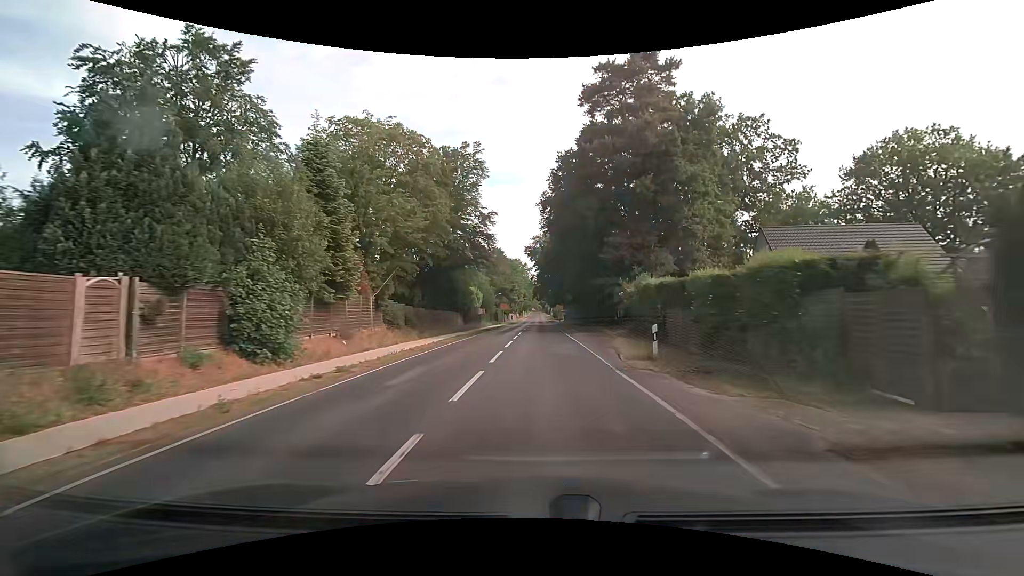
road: secondary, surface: asphalt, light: Day
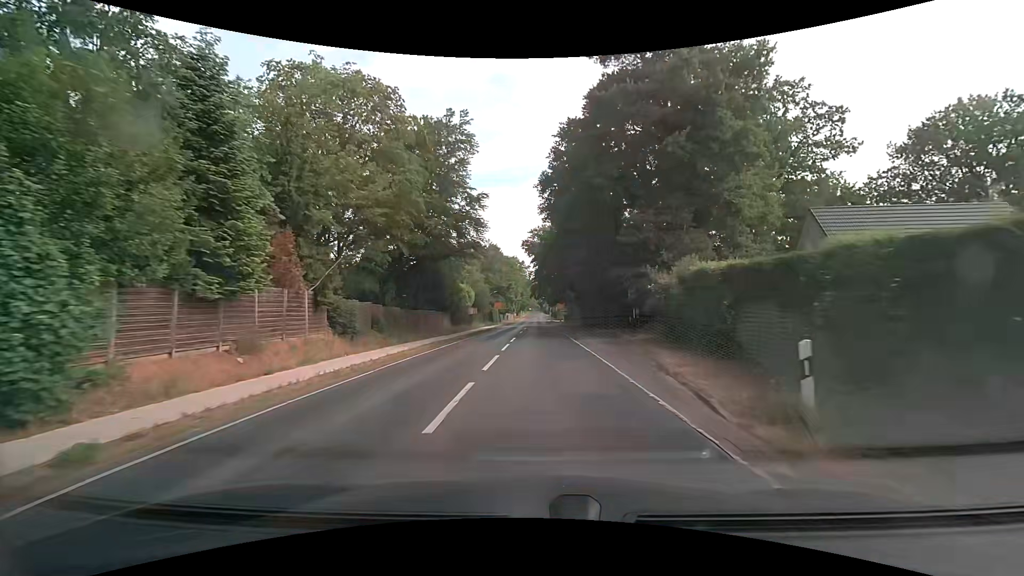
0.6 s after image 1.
(+0.1, +7.9) m; +1°
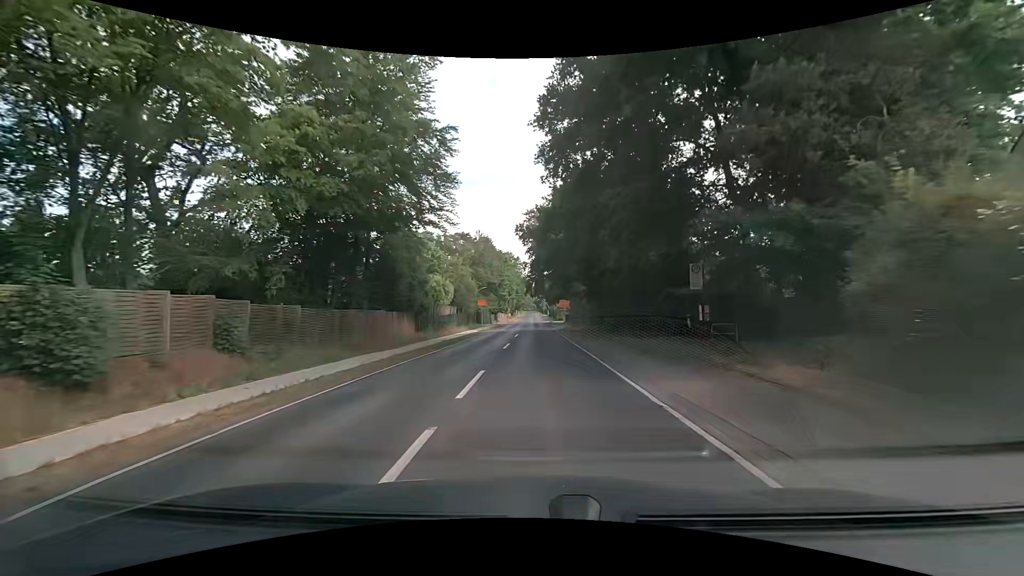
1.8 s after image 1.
(0.0, +15.7) m; 0°
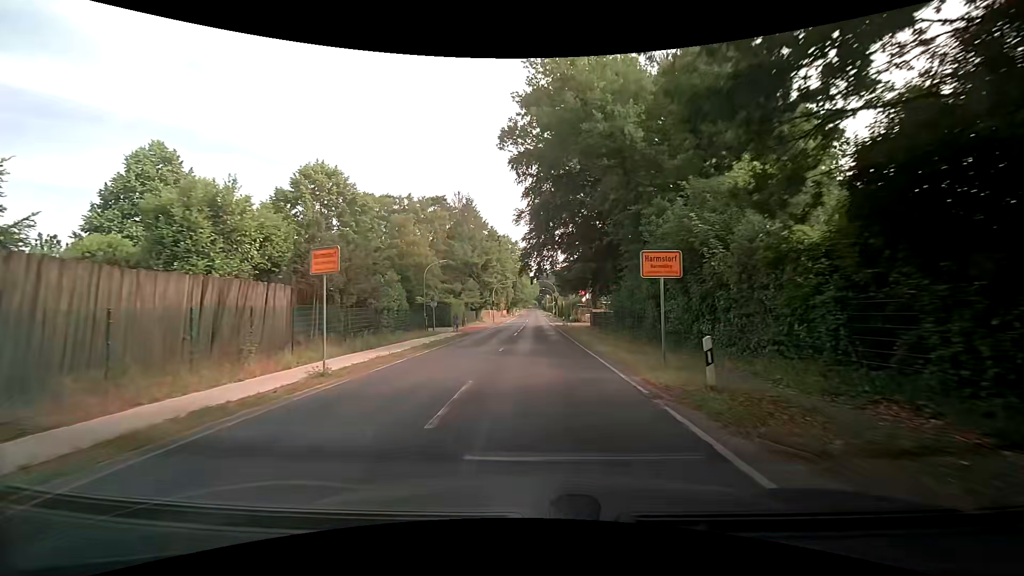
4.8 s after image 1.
(+0.1, +38.0) m; -1°
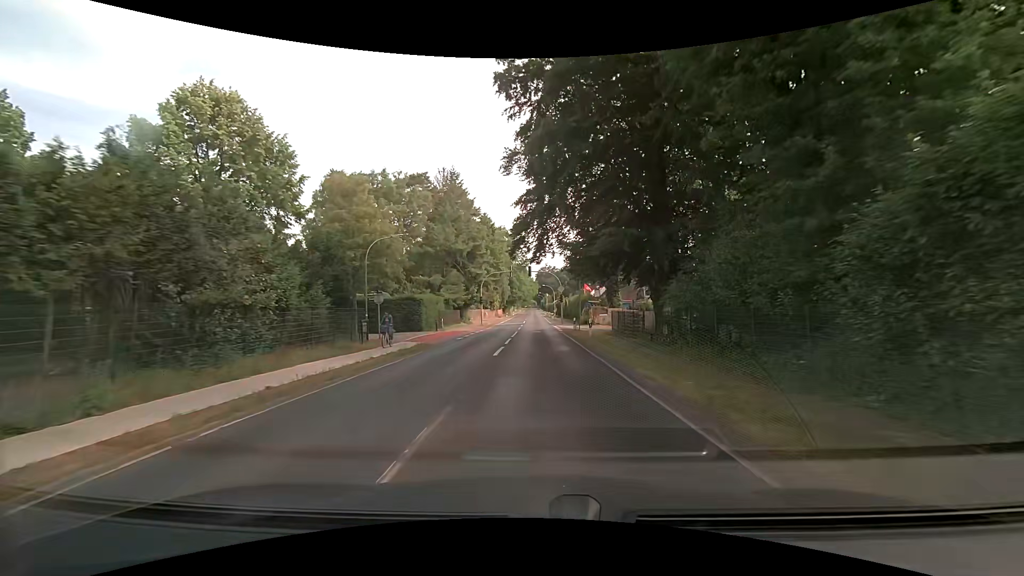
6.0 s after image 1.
(+0.2, +14.7) m; +1°
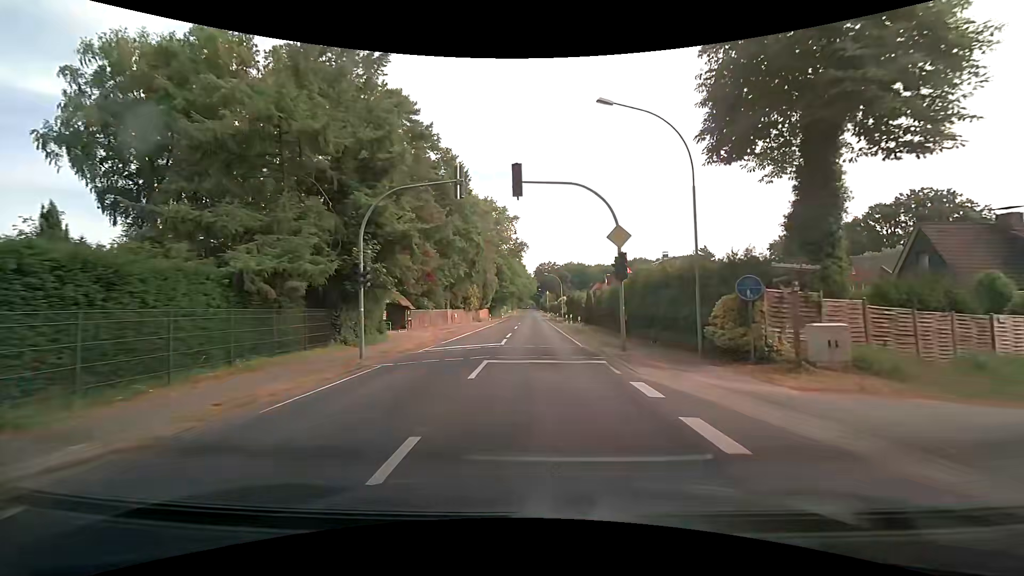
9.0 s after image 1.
(+0.3, +38.1) m; +2°
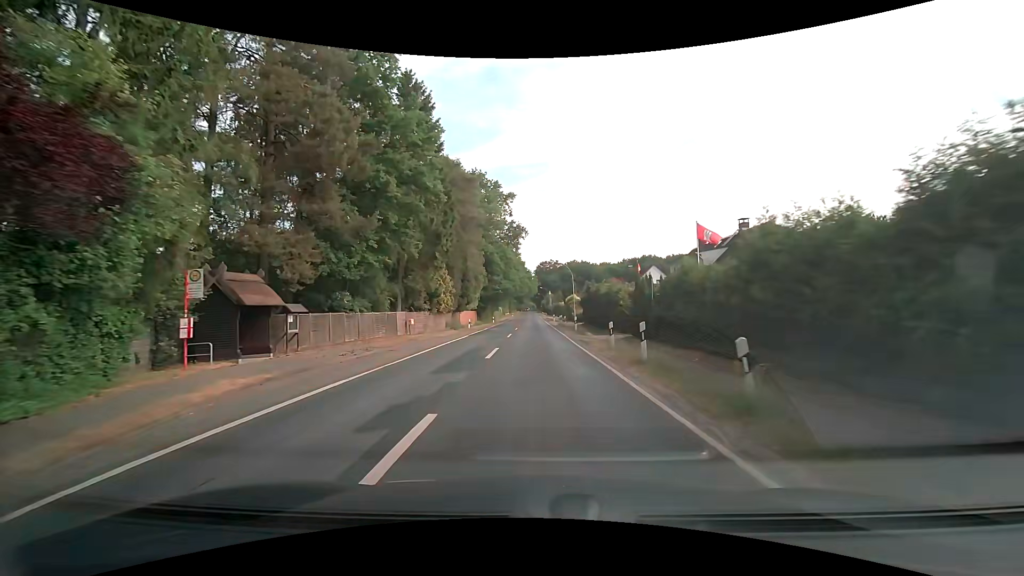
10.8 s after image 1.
(-0.3, +22.9) m; -1°
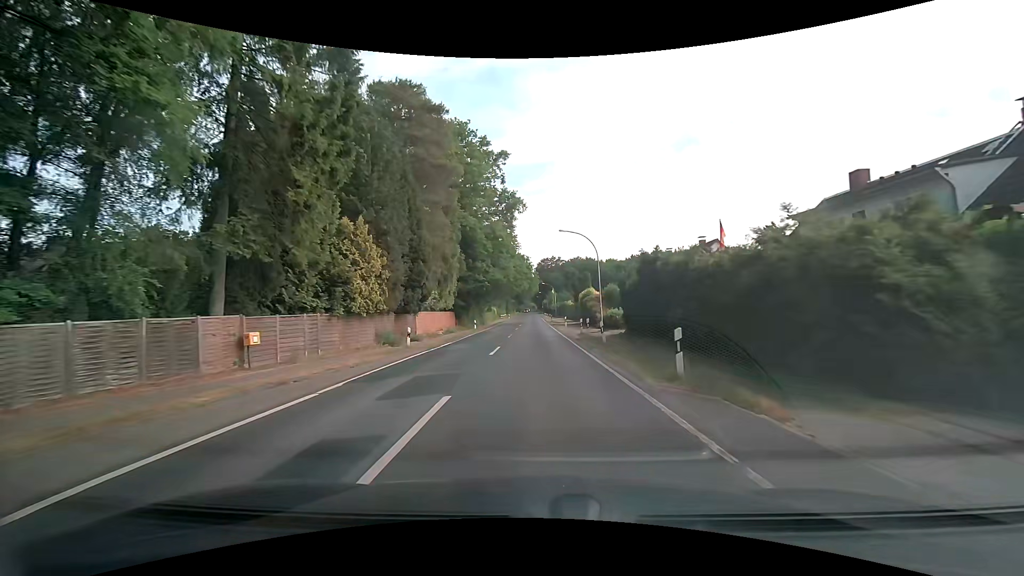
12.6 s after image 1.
(+0.1, +22.6) m; +1°
(0, +10) (0, +20) (0, +30) (-1, +40) (-1, +50) (-1, +60) (-1, +70) (-1, +80) (-1, +90) (-2, +100) m
